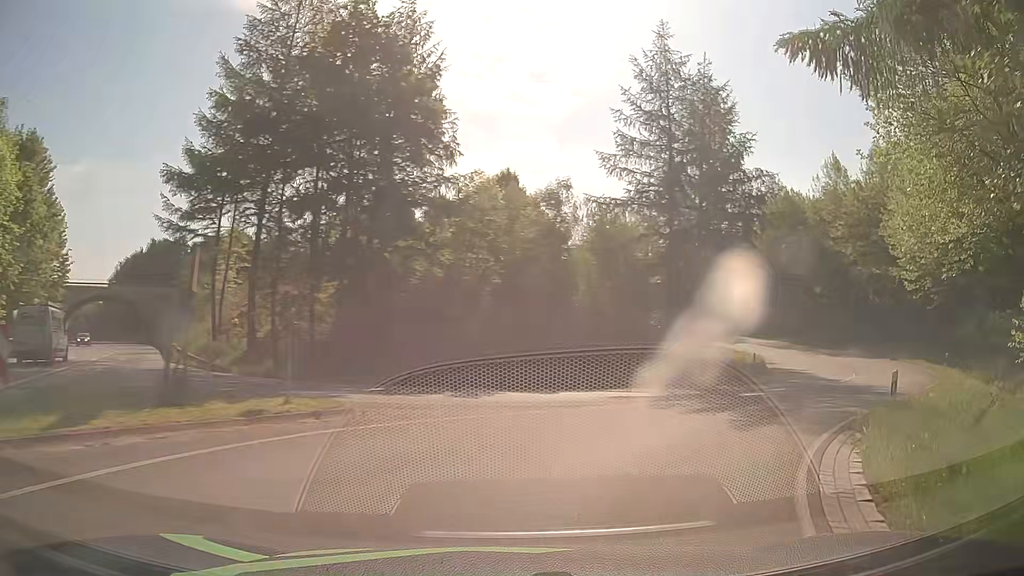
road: primary_link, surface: asphalt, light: Day
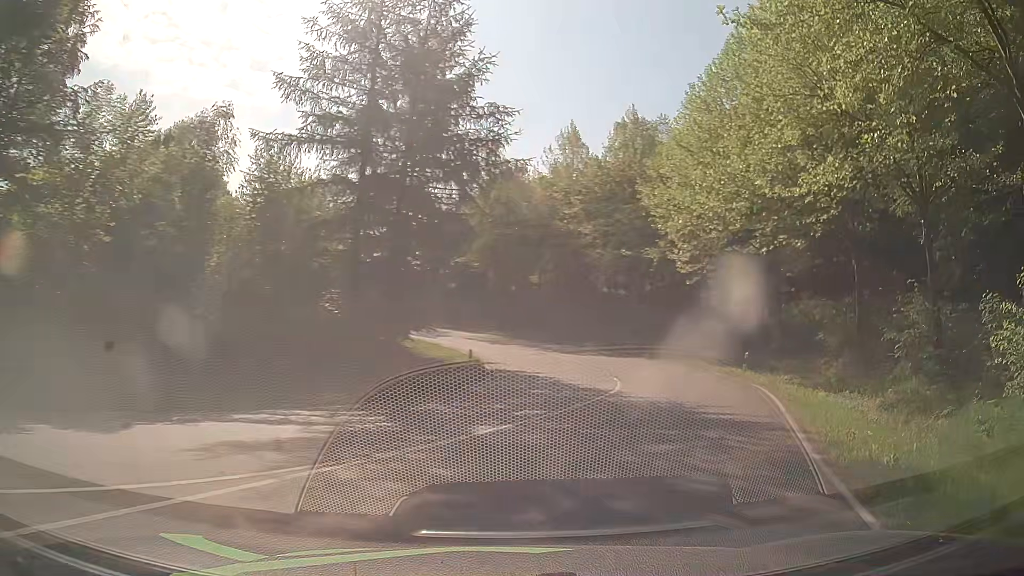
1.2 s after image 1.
(+2.3, +9.8) m; +26°
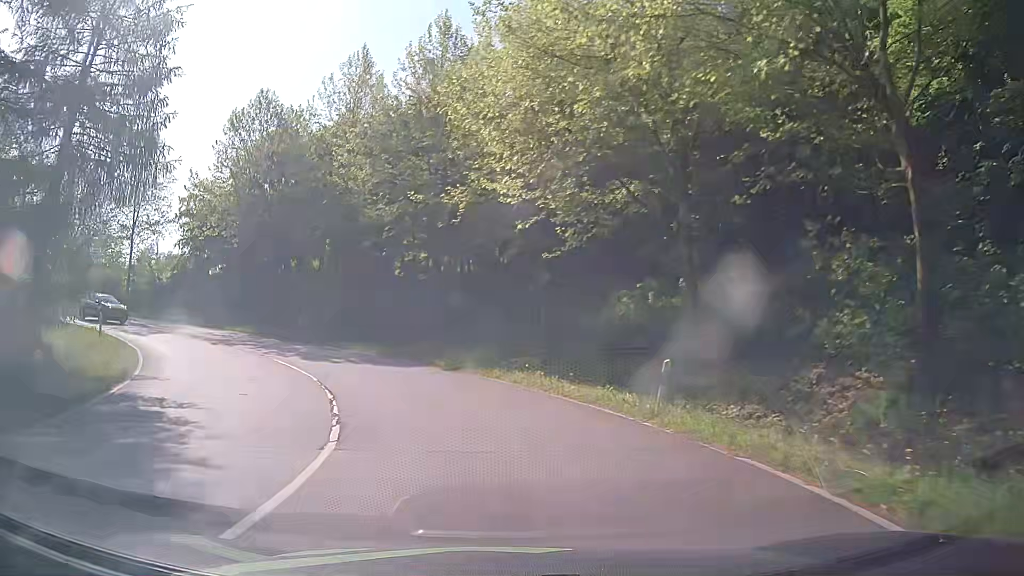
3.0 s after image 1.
(+4.0, +16.3) m; +17°
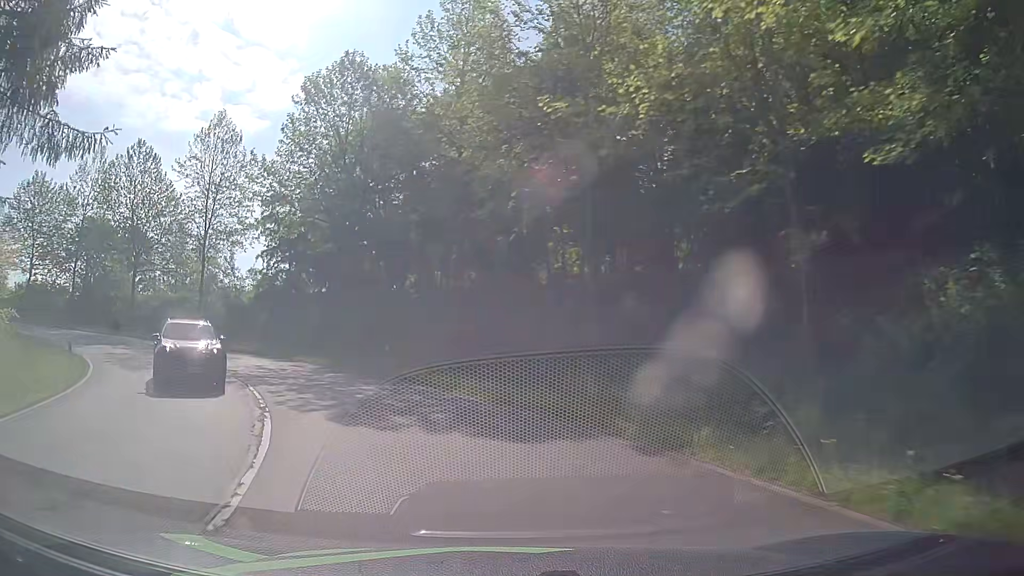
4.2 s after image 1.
(-1.3, +12.8) m; -13°
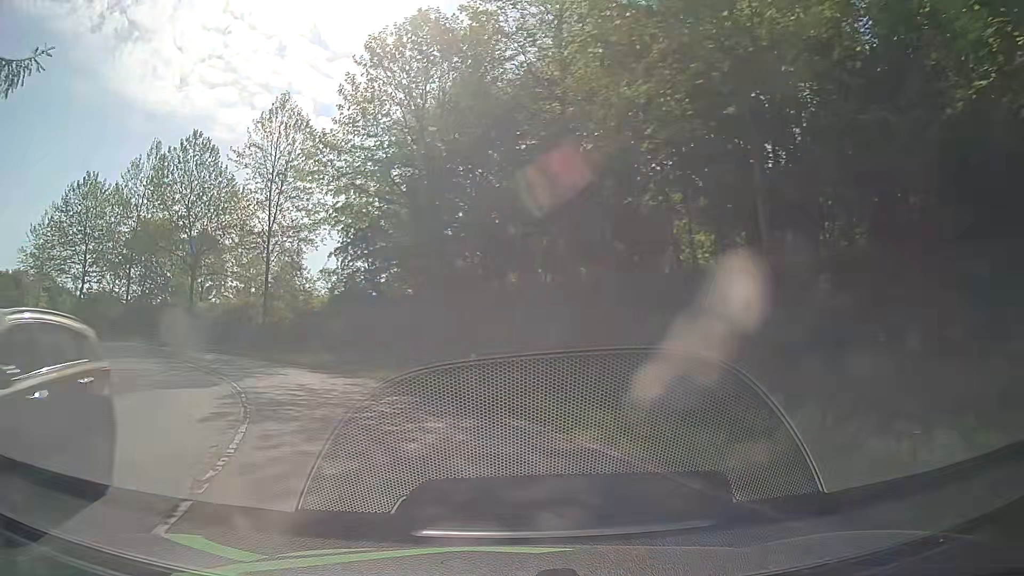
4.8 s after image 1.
(-0.5, +6.8) m; -9°
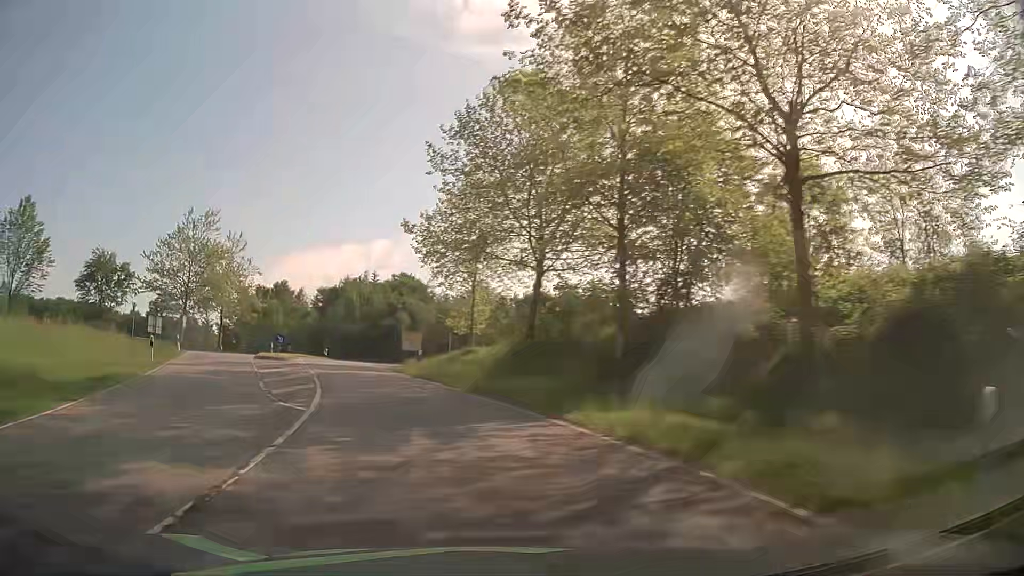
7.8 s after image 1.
(-15.6, +31.0) m; -52°
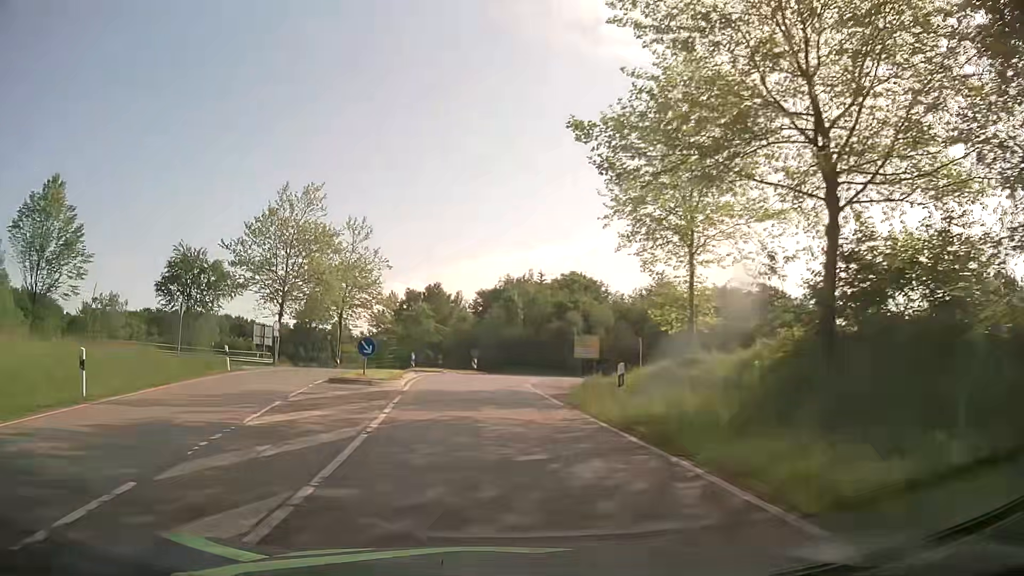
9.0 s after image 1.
(-2.2, +14.6) m; -15°
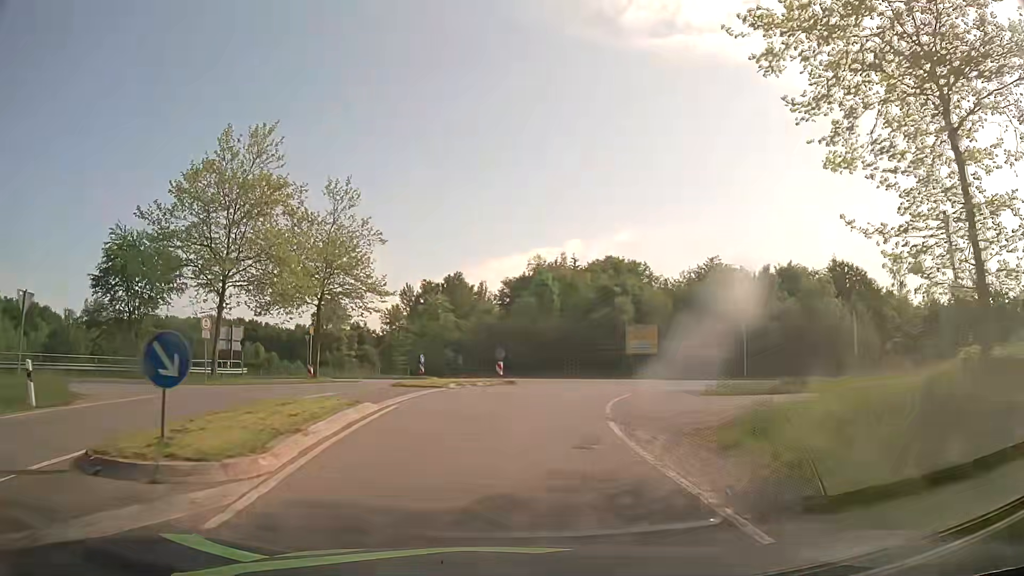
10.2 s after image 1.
(-0.4, +13.8) m; -2°
(0, +10) (+1, +20) (+5, +29) (+14, +33) (+23, +31) (+32, +25) (+40, +19) (+47, +12) (+55, +6) (+62, -2) m
